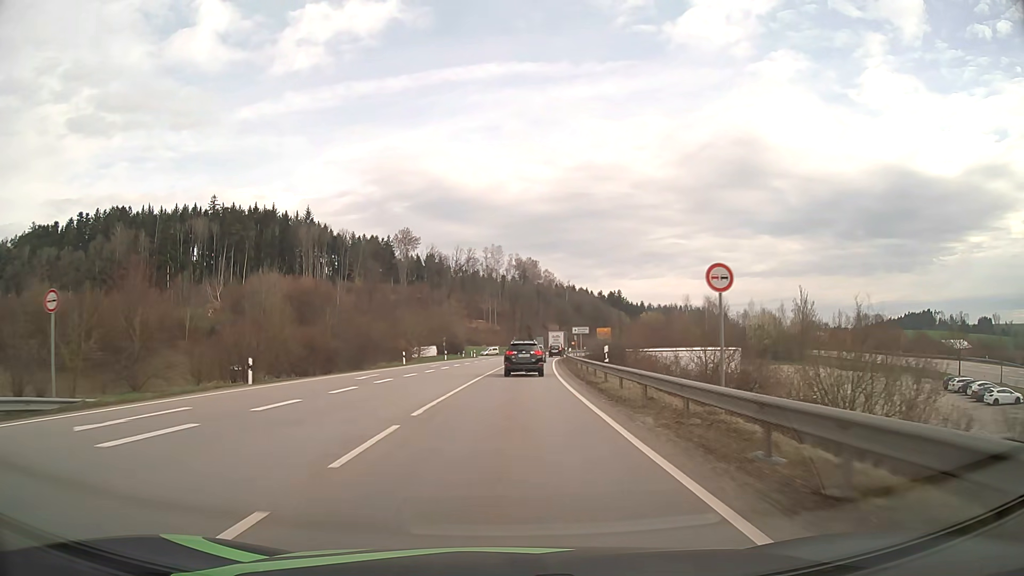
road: primary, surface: asphalt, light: Day
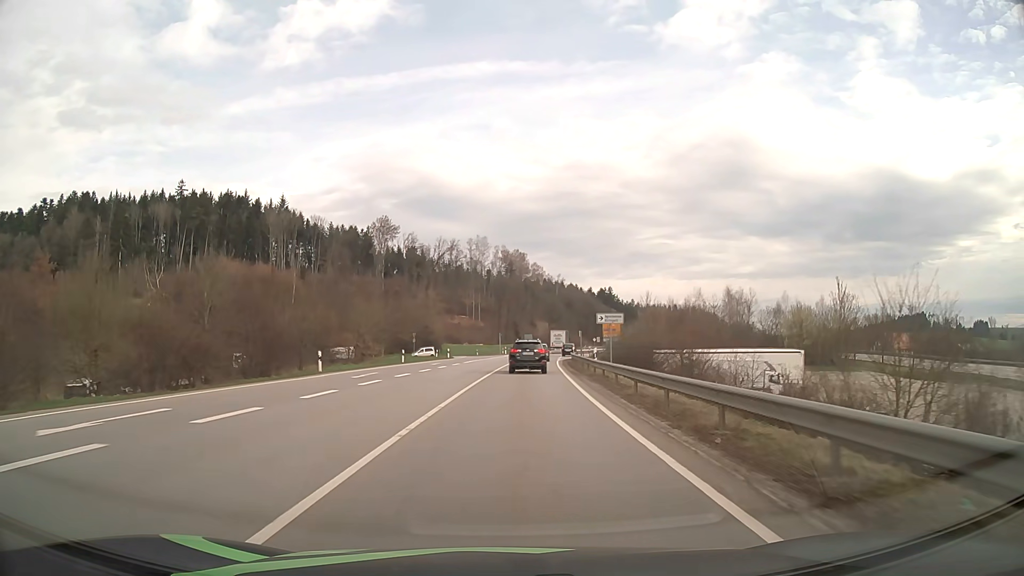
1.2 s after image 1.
(+0.2, +21.6) m; +1°
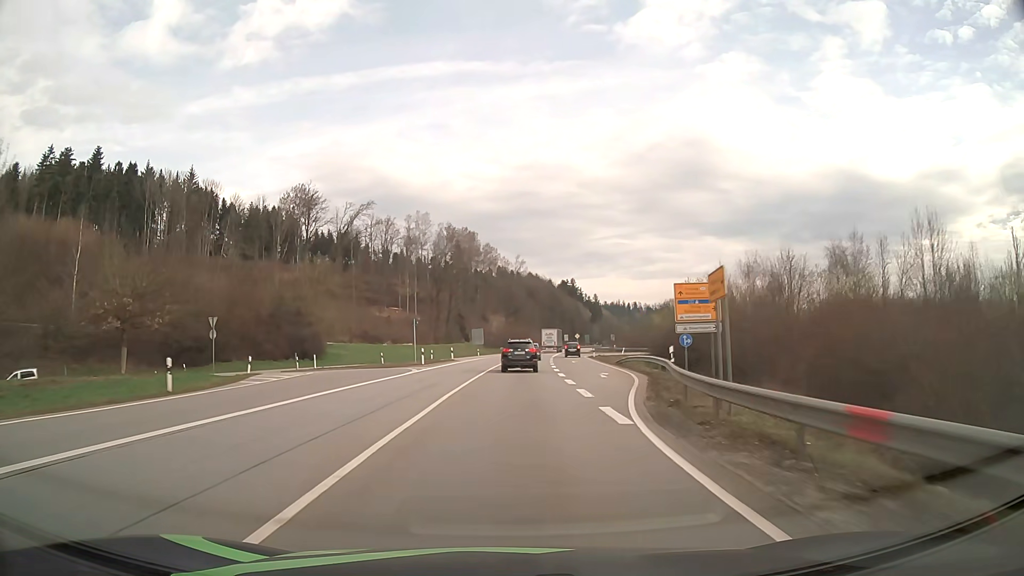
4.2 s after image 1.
(+2.3, +55.8) m; +4°
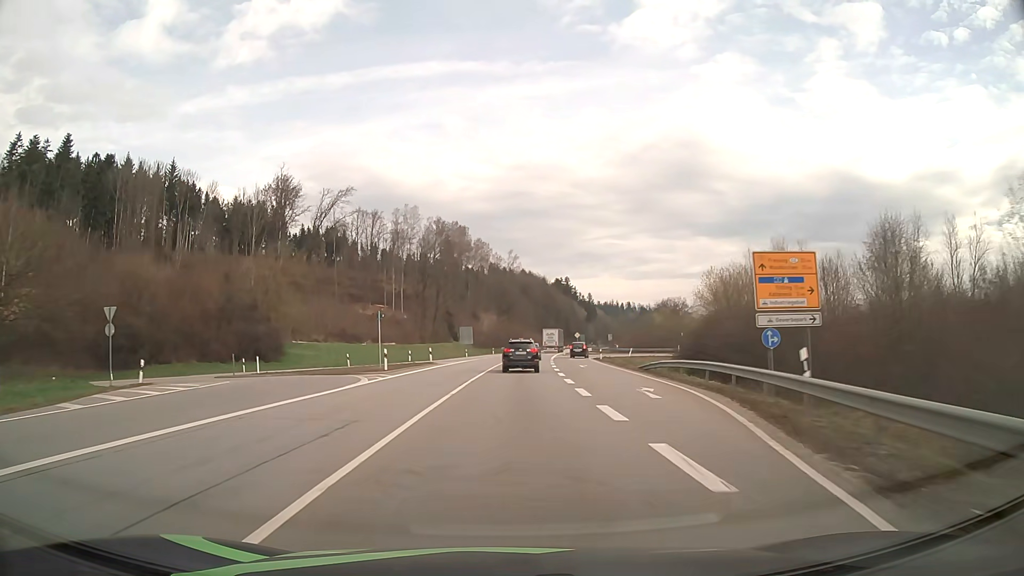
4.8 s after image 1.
(0.0, +11.5) m; 0°
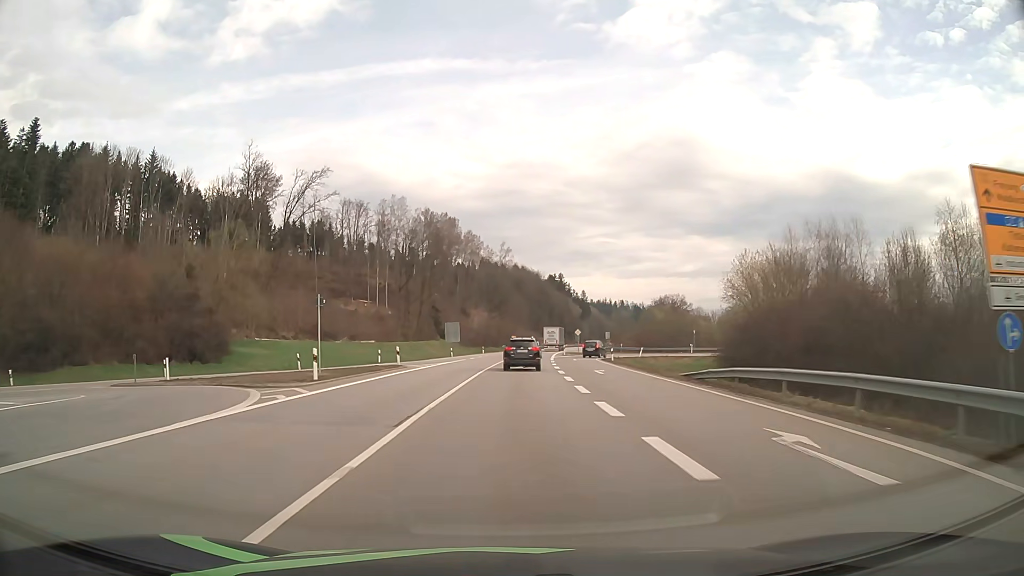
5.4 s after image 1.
(+0.1, +11.6) m; +1°
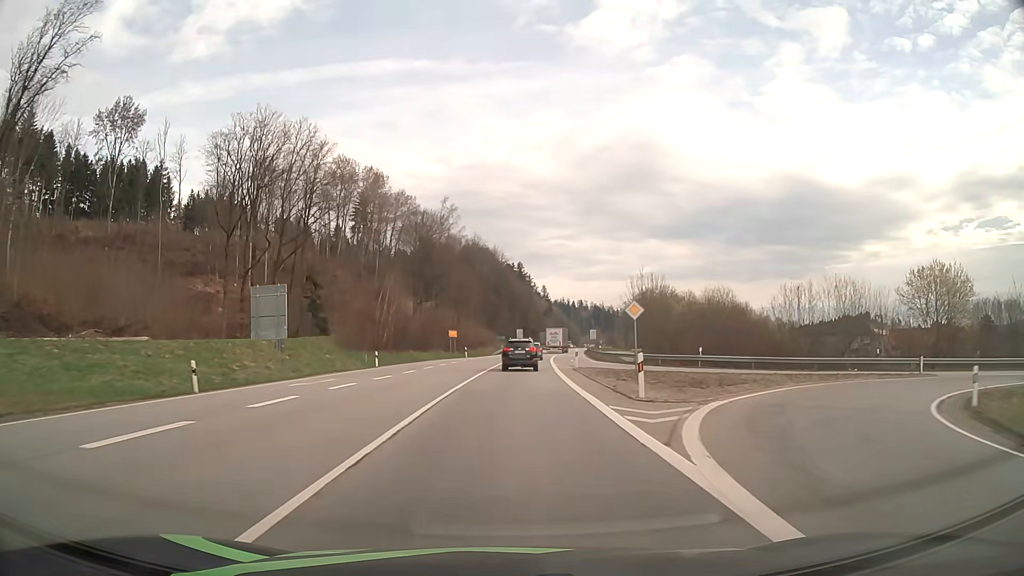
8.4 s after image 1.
(+1.8, +59.6) m; +4°
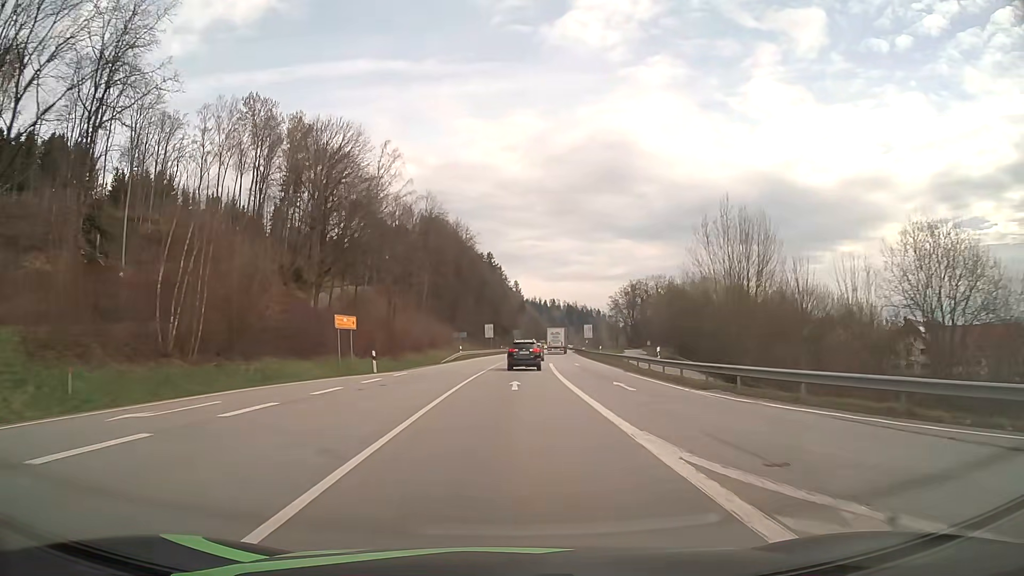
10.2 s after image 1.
(+0.8, +37.5) m; +3°
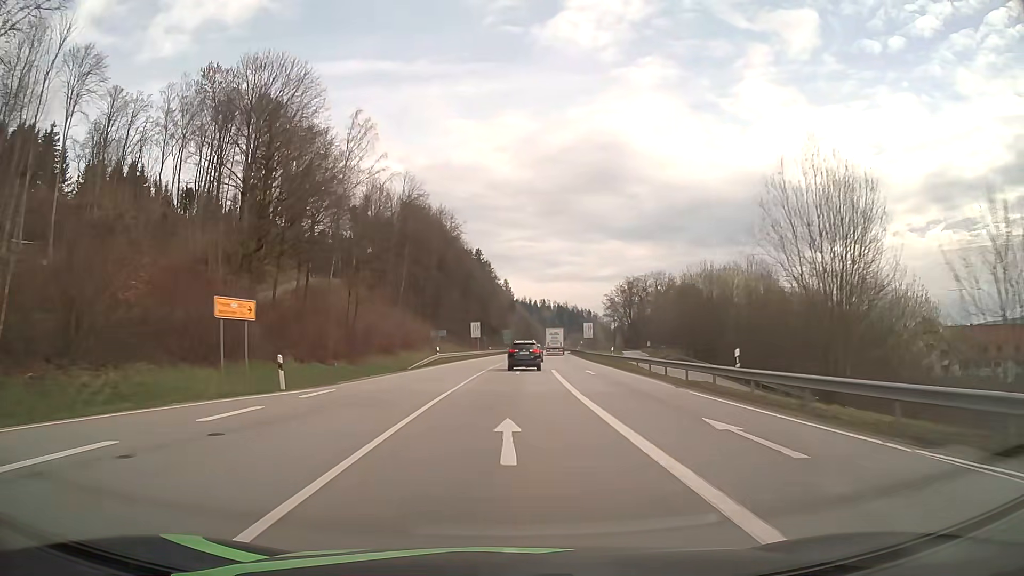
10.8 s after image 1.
(+0.1, +12.9) m; +1°
(0, +10) (0, +20) (+1, +30) (+1, +40) (+1, +50) (+2, +60) (+3, +70) (+3, +80) (+4, +90) (+5, +100) m
